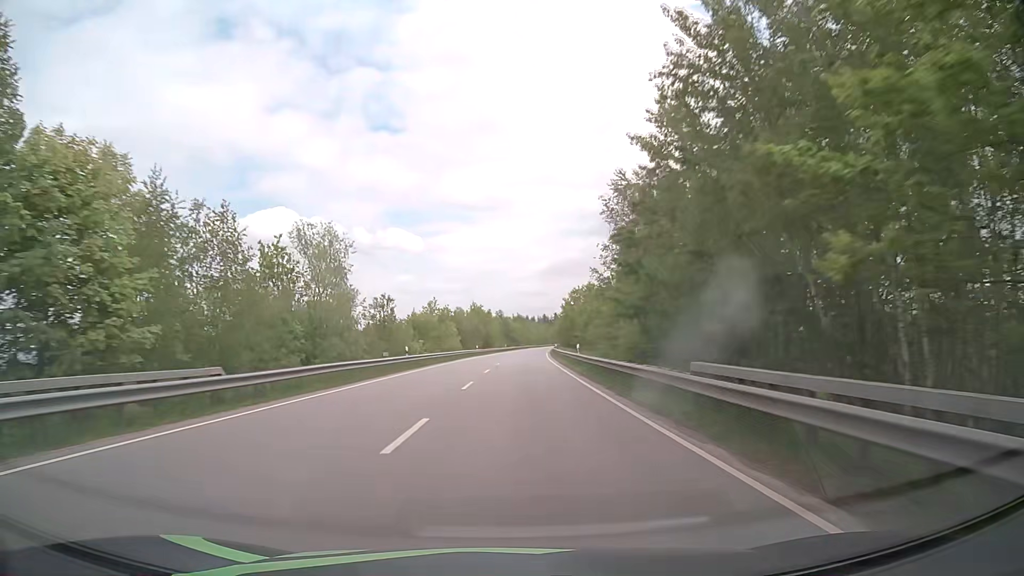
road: primary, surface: asphalt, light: Day
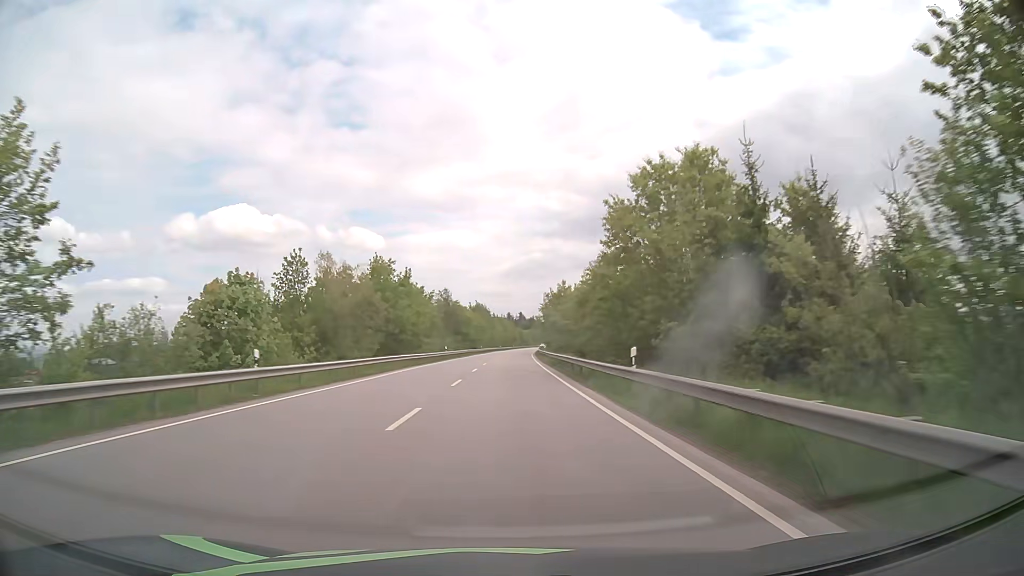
(+2.0, +69.8) m; +3°
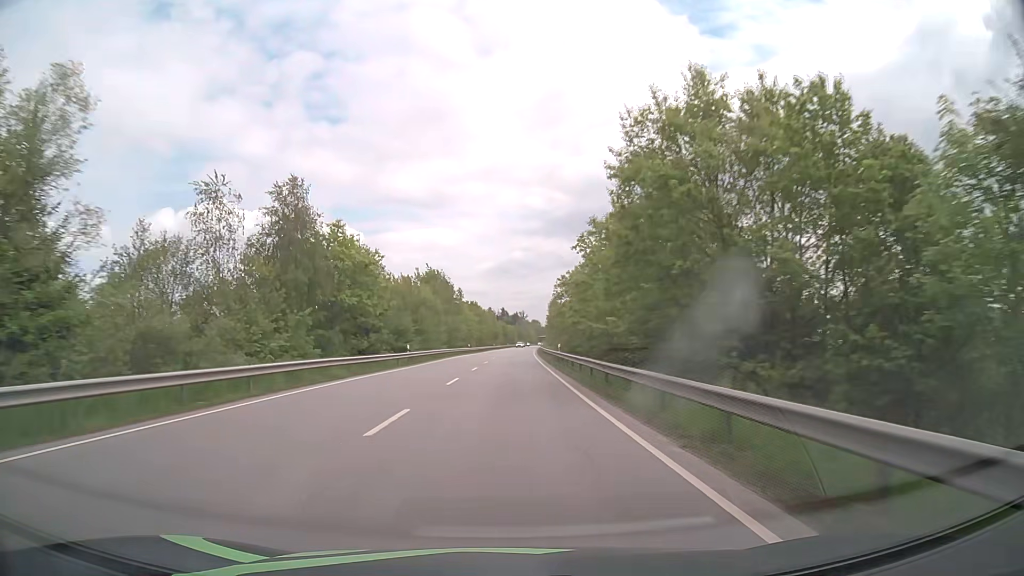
(+1.1, +72.9) m; +1°
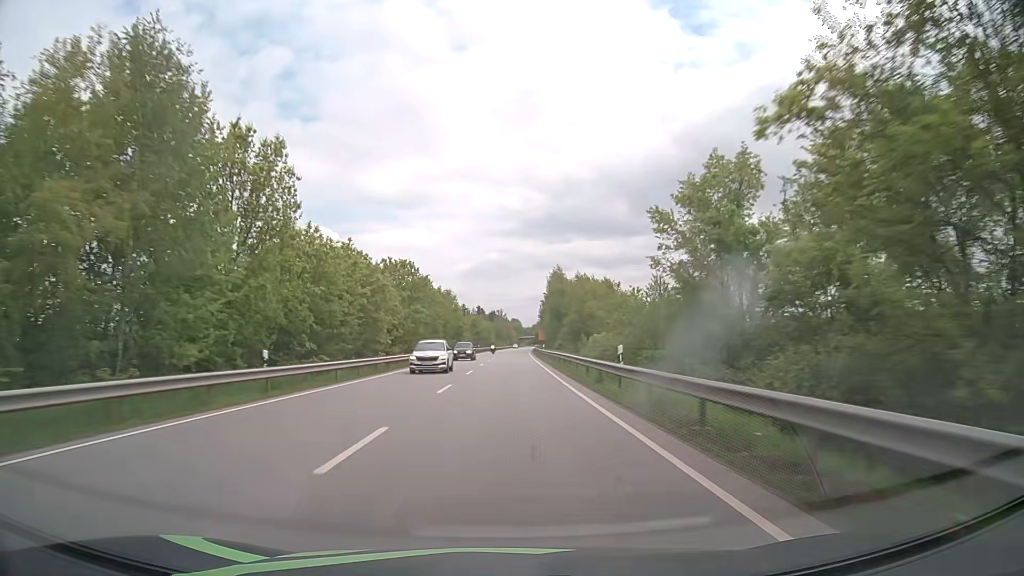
(+1.5, +74.9) m; +2°
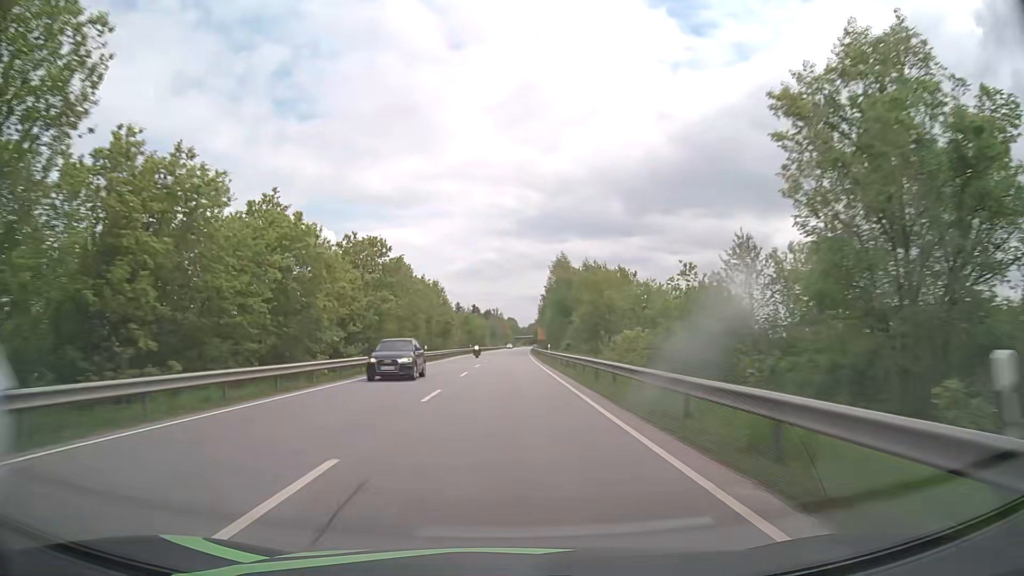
(+0.1, +15.2) m; 0°
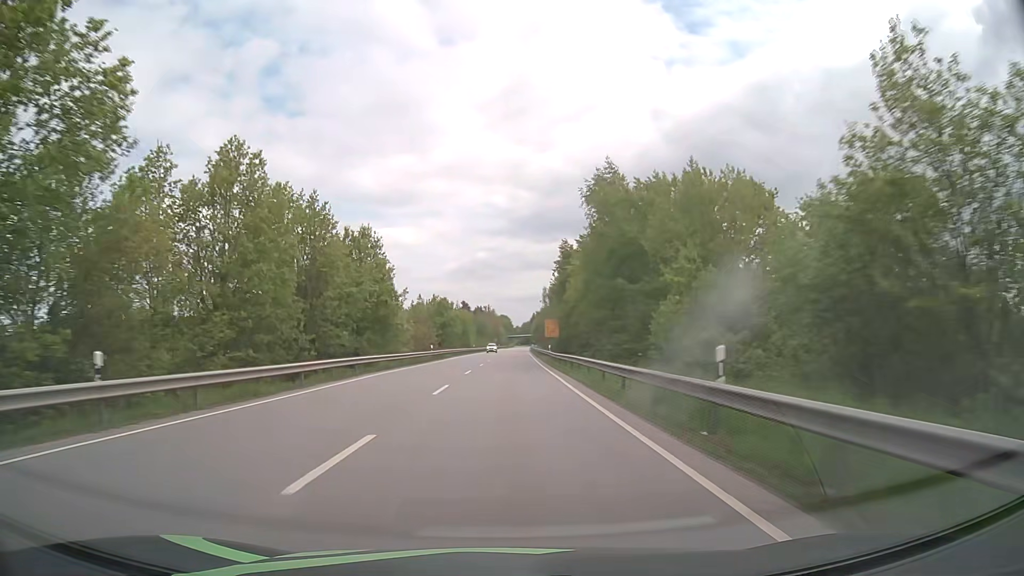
(+0.2, +45.9) m; +1°
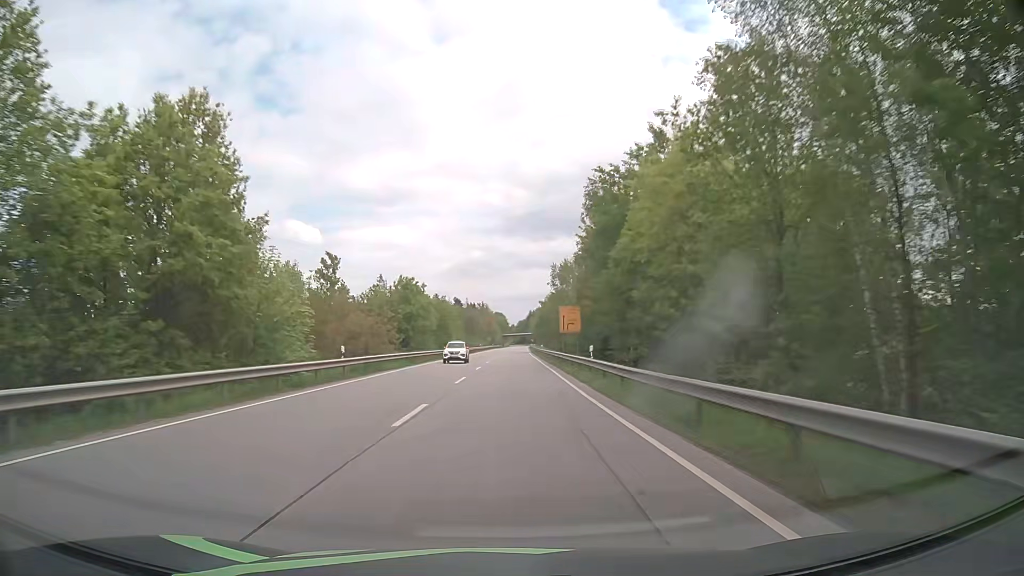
(+0.1, +30.9) m; 0°
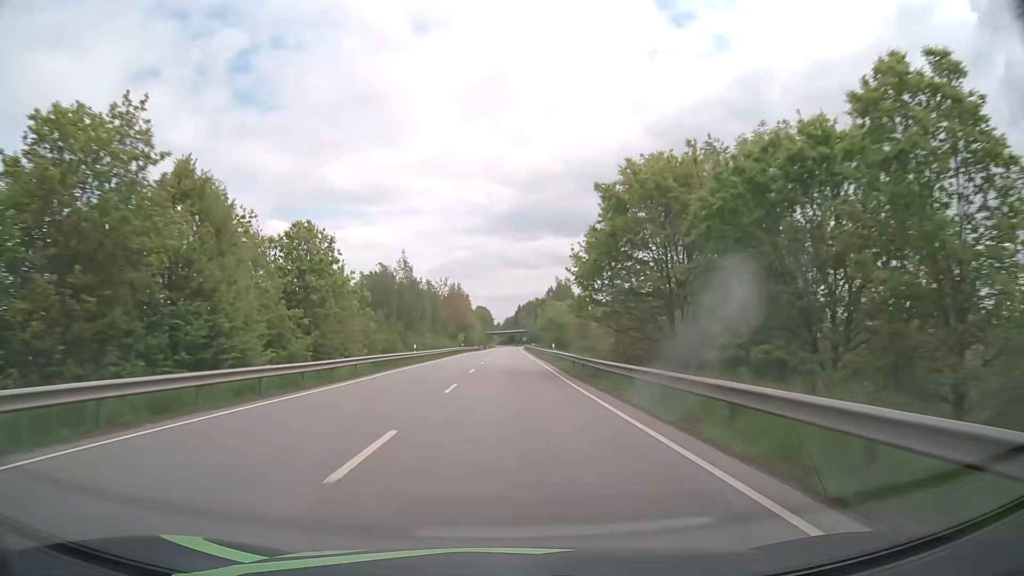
(+1.1, +77.9) m; +1°
(0, +10) (0, +20) (0, +30) (0, +40) (0, +50) (0, +60) (0, +70) (+1, +80) (+1, +90) (+1, +100) m
